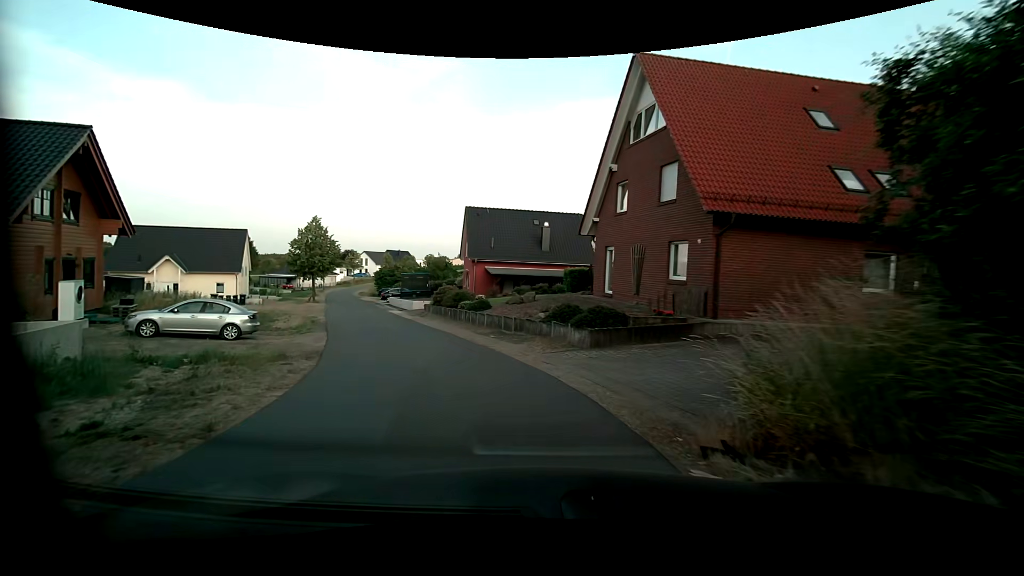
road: unclassified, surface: asphalt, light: Day
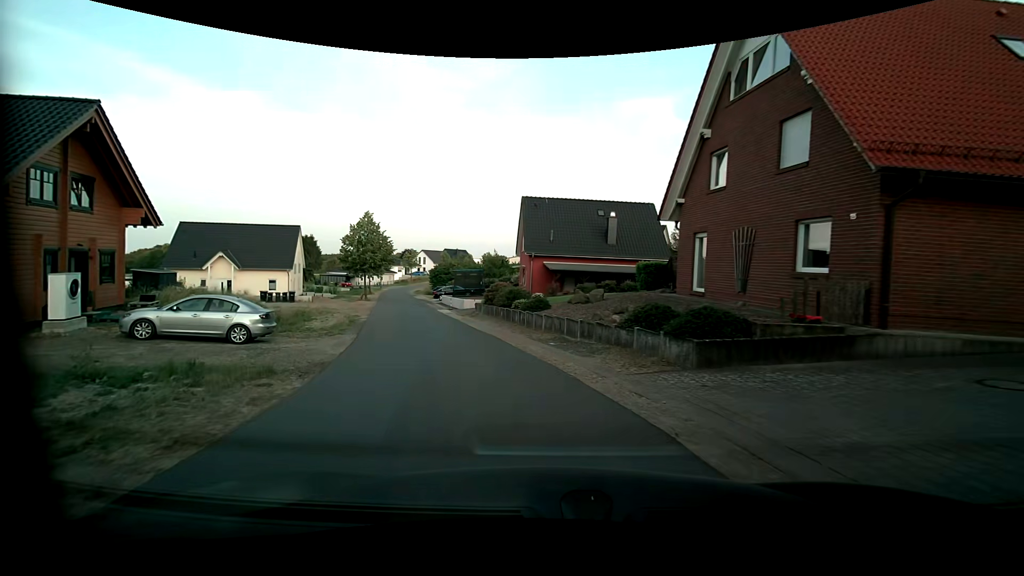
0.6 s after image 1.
(-0.2, +4.1) m; -7°
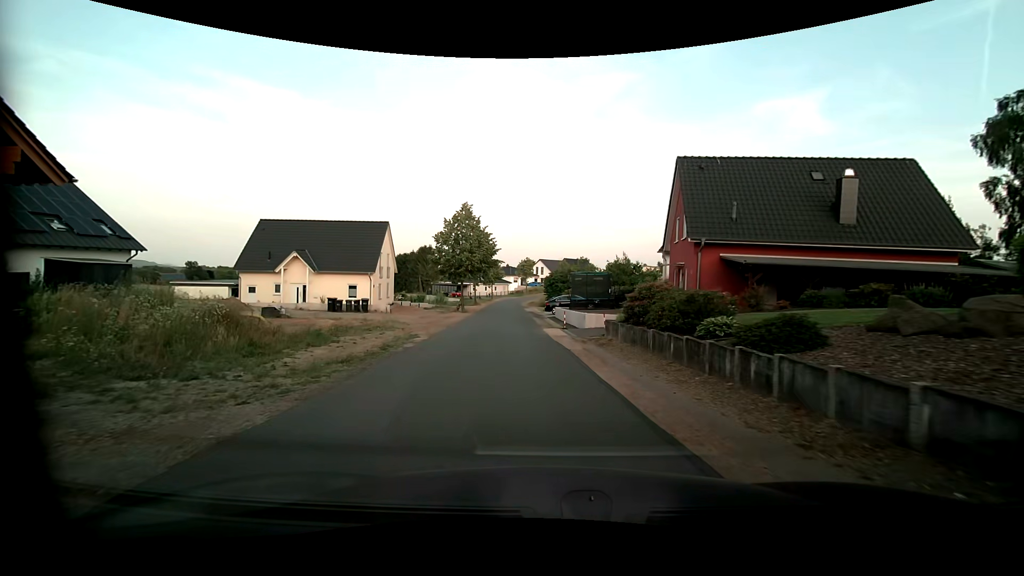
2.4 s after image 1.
(-1.7, +13.1) m; -14°
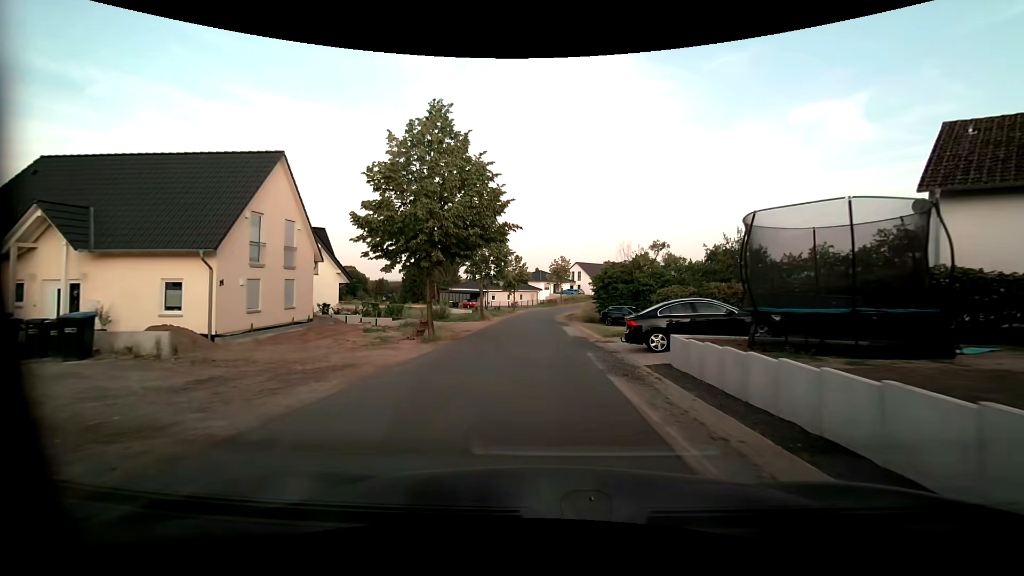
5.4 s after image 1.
(-1.3, +25.6) m; -3°
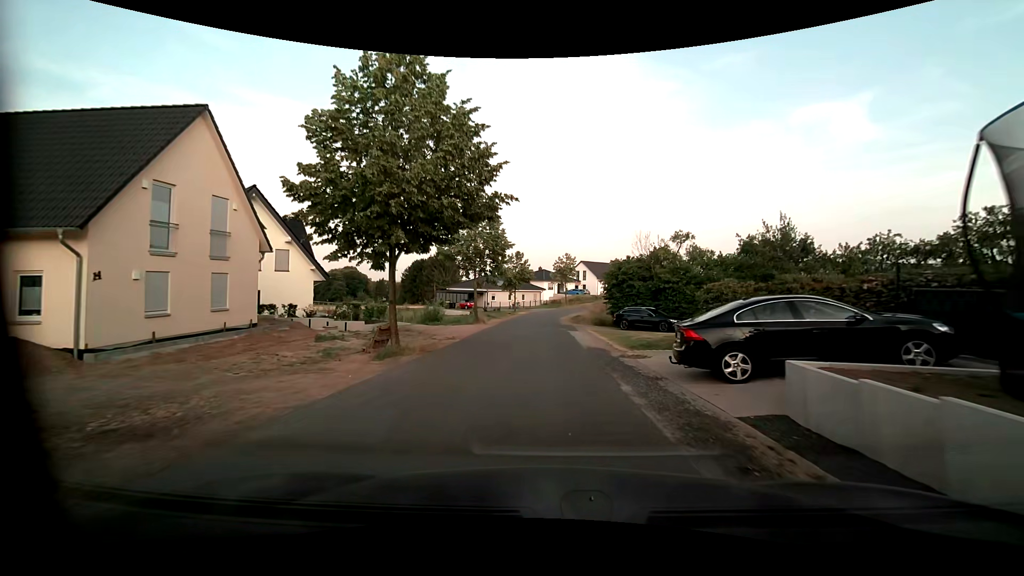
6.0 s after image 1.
(-0.1, +5.7) m; -1°
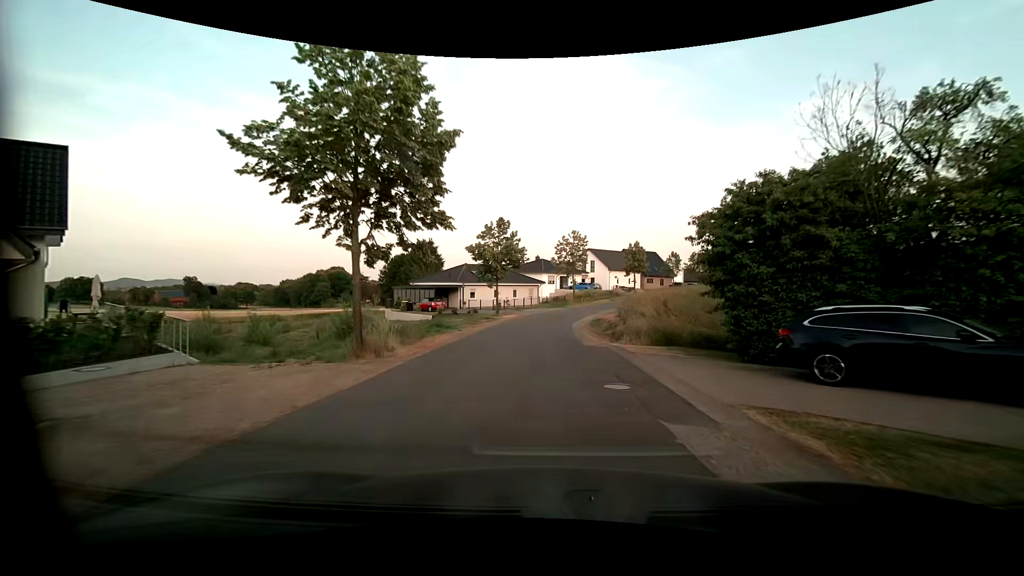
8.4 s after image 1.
(0.0, +22.8) m; 0°
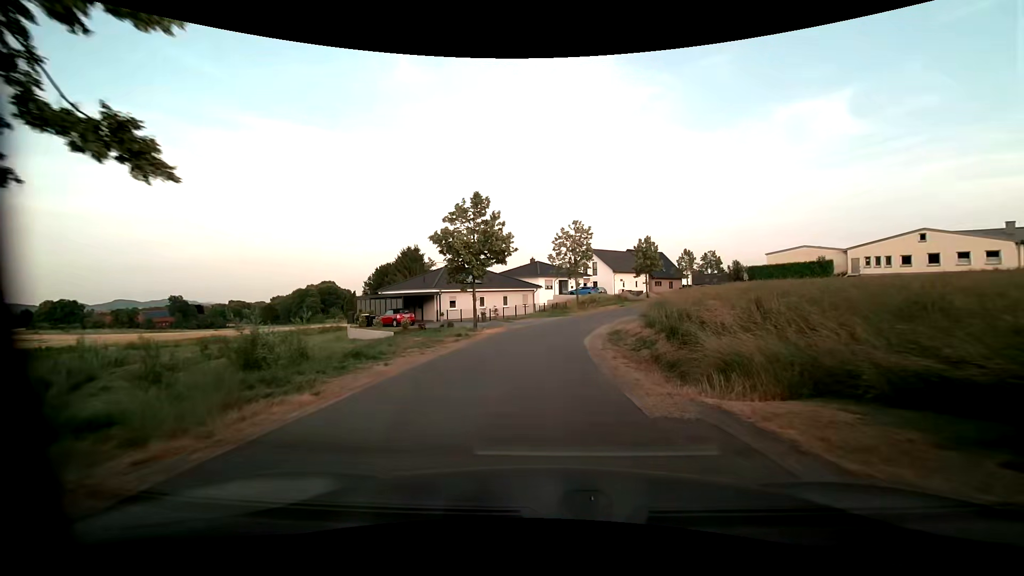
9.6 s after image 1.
(0.0, +10.9) m; 0°
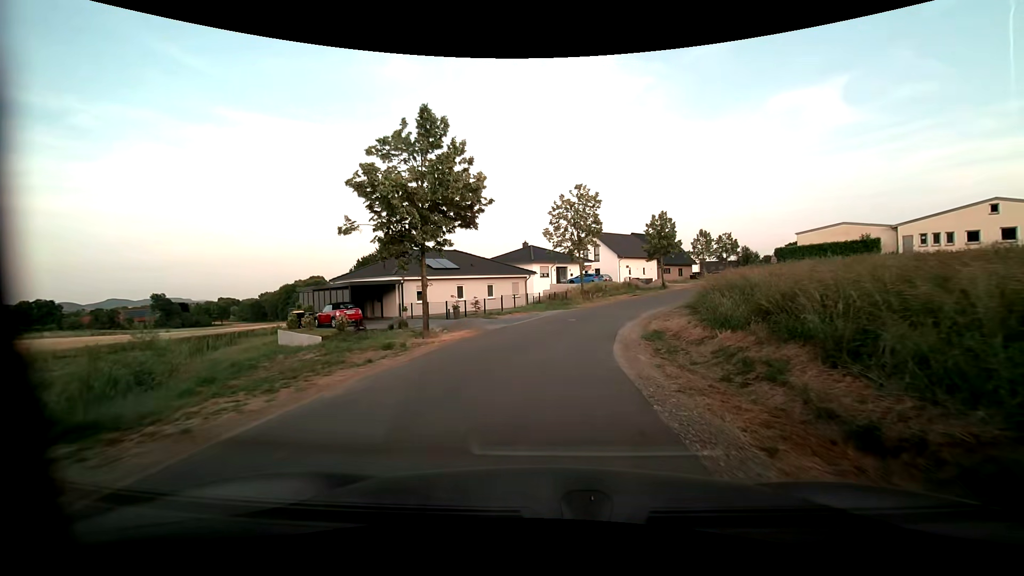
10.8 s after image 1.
(+0.1, +10.6) m; +1°
(0, +10) (+1, +20) (+4, +29) (+9, +38) (+13, +47) (+18, +56) (+23, +65) (+27, +74) (+32, +83) (+36, +92) m
